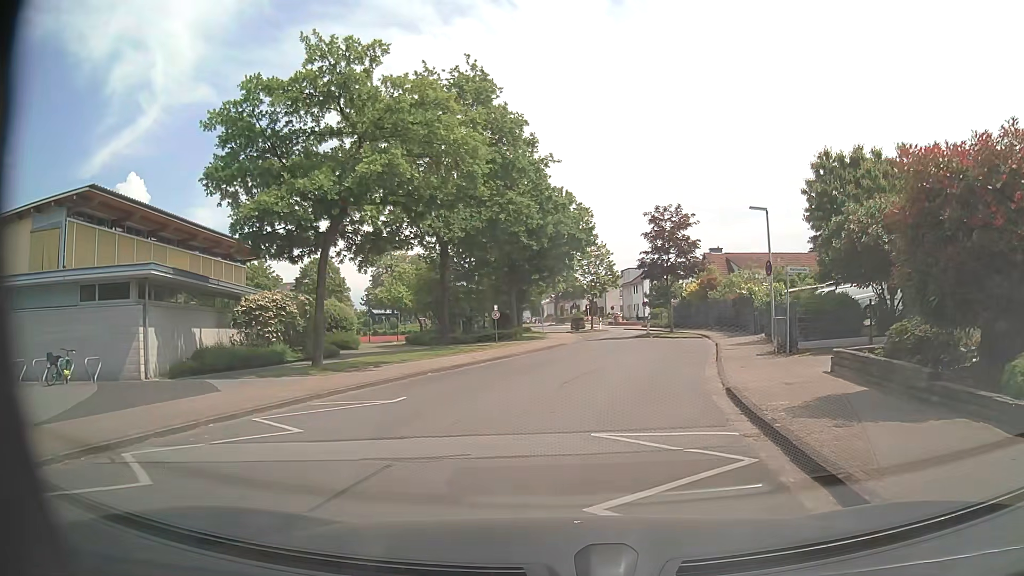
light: Day
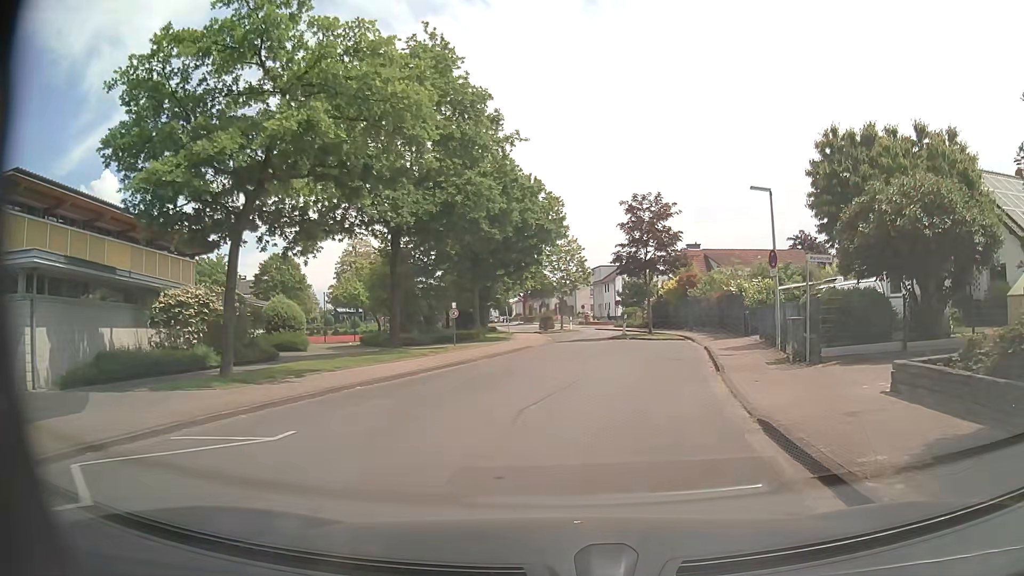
(+0.1, +4.0) m; +3°
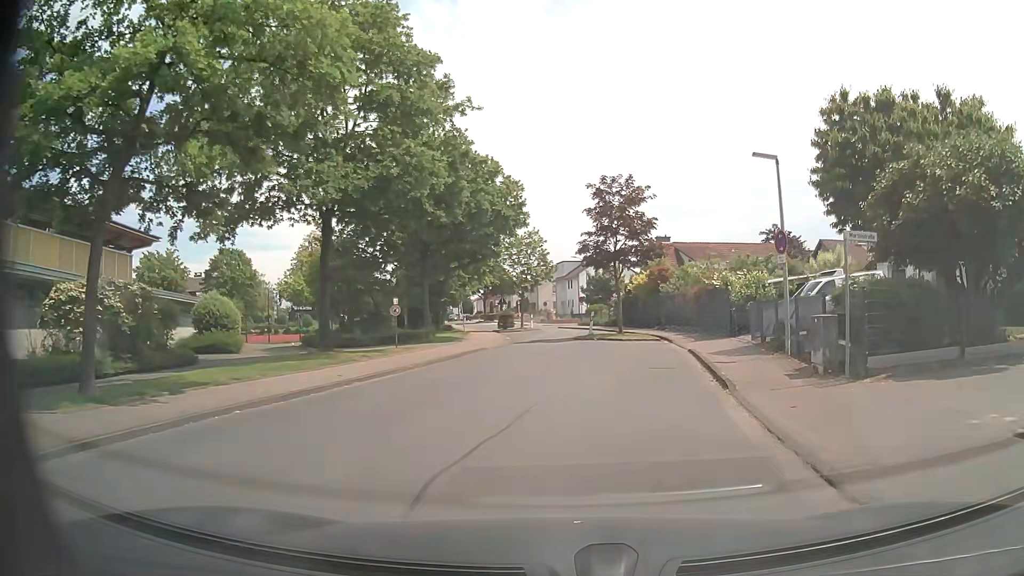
(+0.1, +4.2) m; +3°
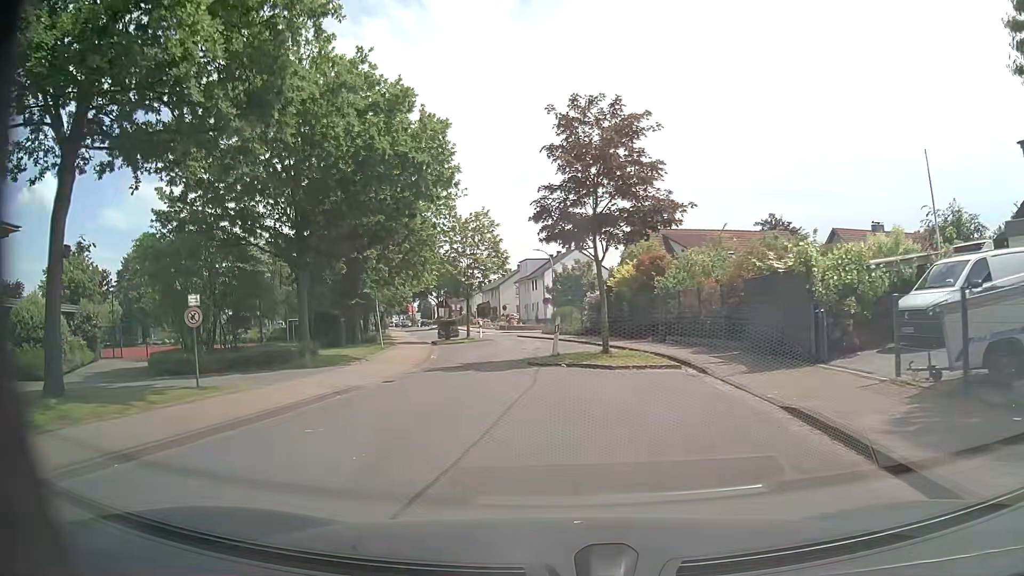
(+0.8, +13.1) m; +3°
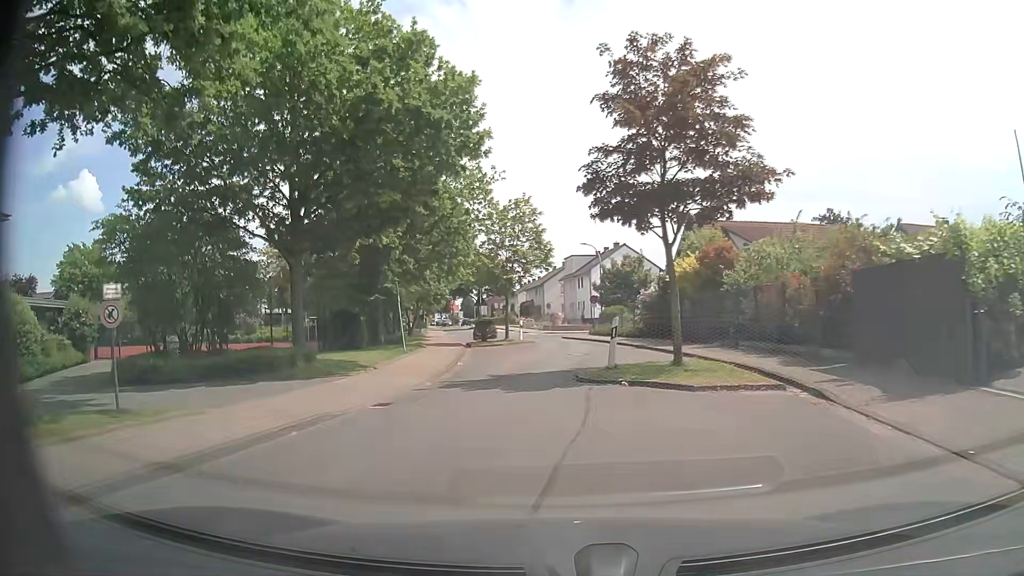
(-0.2, +4.6) m; -4°
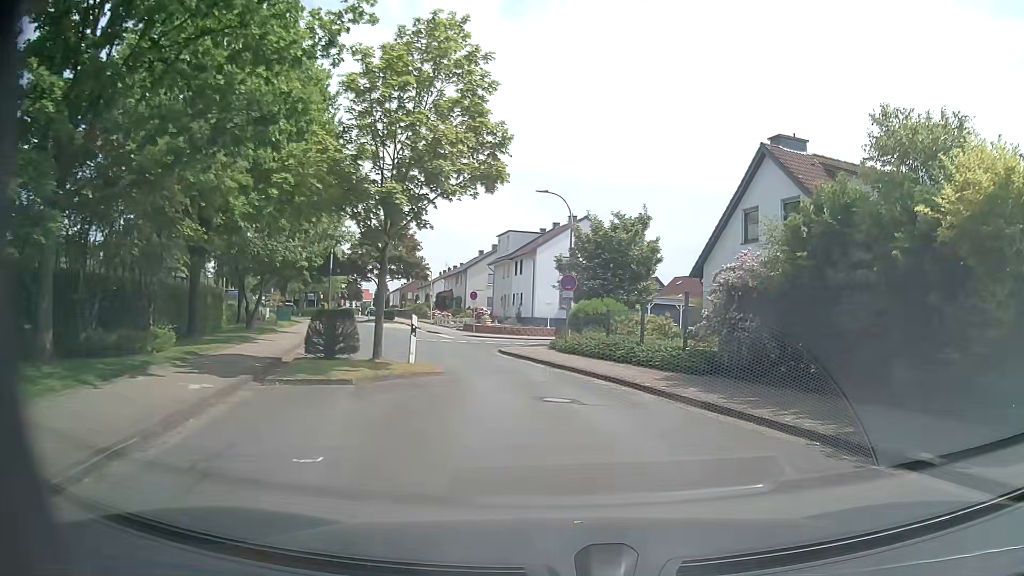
(-1.0, +22.9) m; +7°
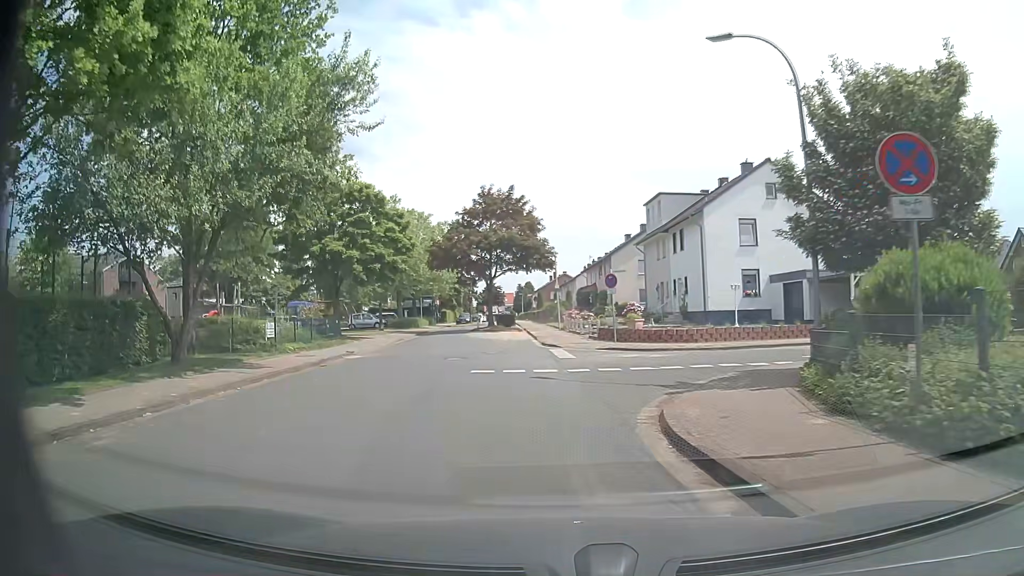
(-1.2, +18.2) m; -14°
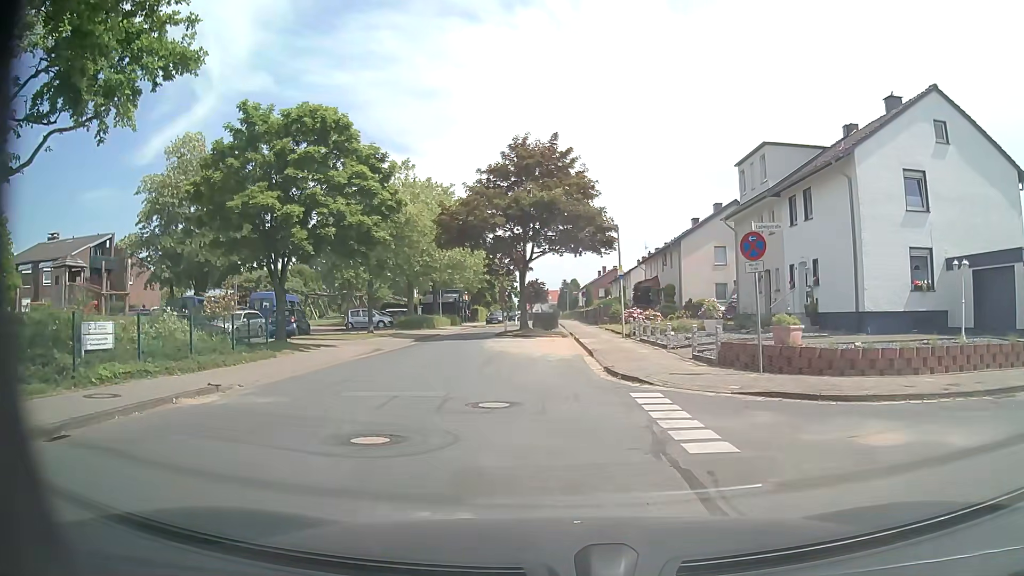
(-0.6, +13.8) m; -4°
(0, +10) (-1, +20) (-4, +30) (-4, +40) (-3, +49) (-1, +59) (-1, +69) (-2, +79) (-3, +89) (-3, +99) m
